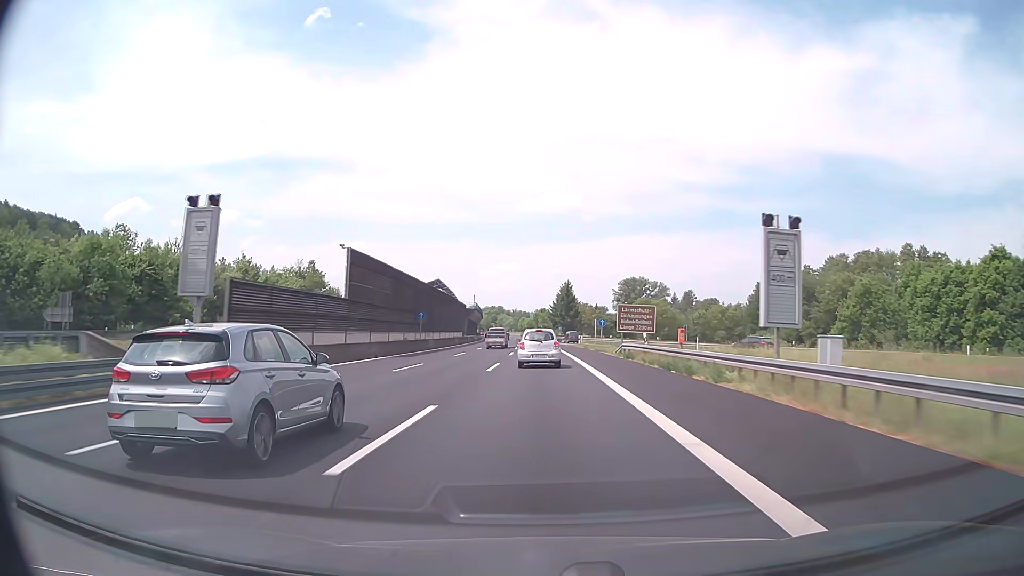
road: motorway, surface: asphalt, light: Day
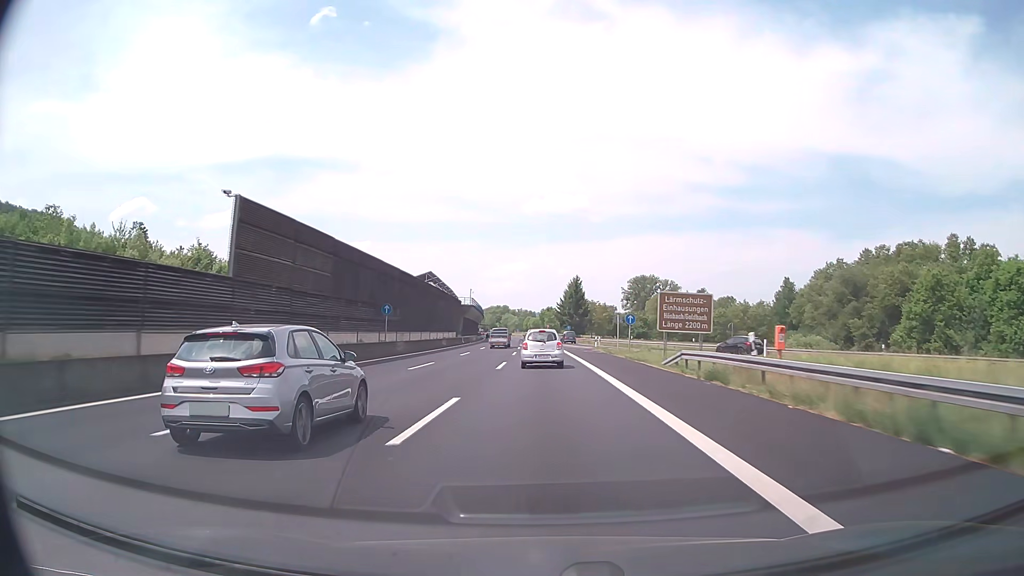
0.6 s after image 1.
(-0.1, +16.3) m; 0°
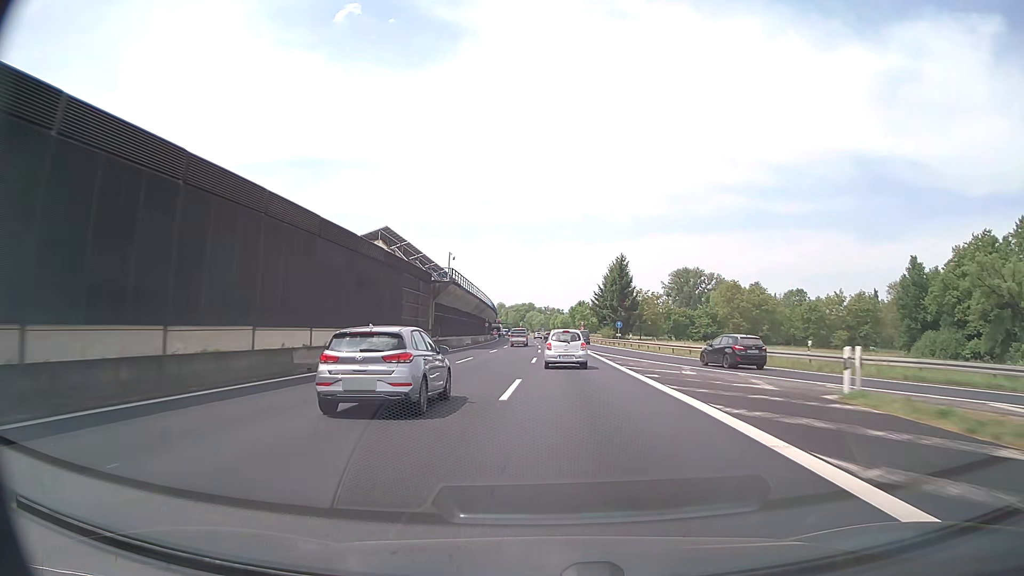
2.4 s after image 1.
(-0.8, +48.5) m; -2°
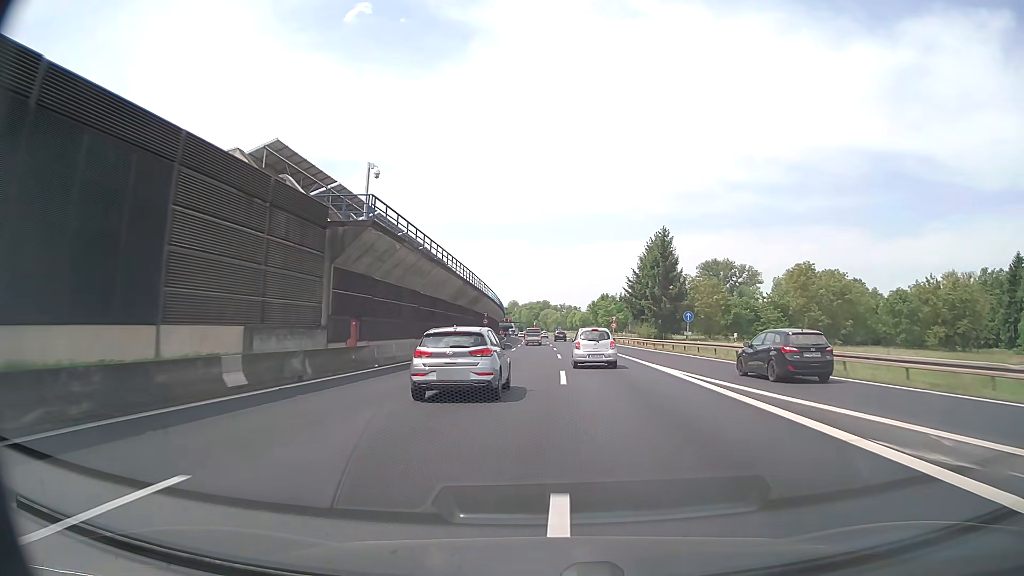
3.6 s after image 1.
(-0.4, +32.0) m; -1°
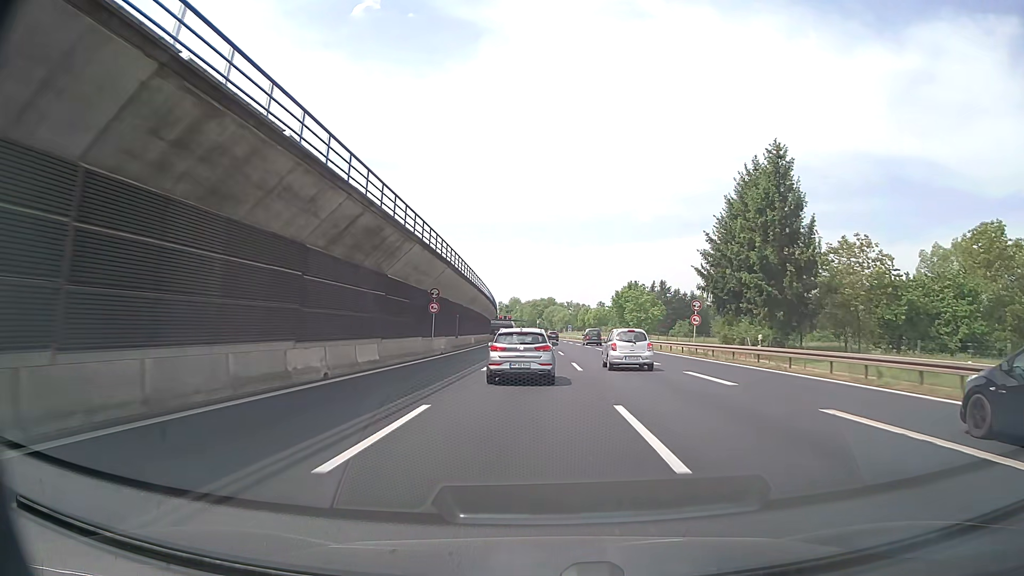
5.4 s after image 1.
(-0.4, +47.6) m; -1°
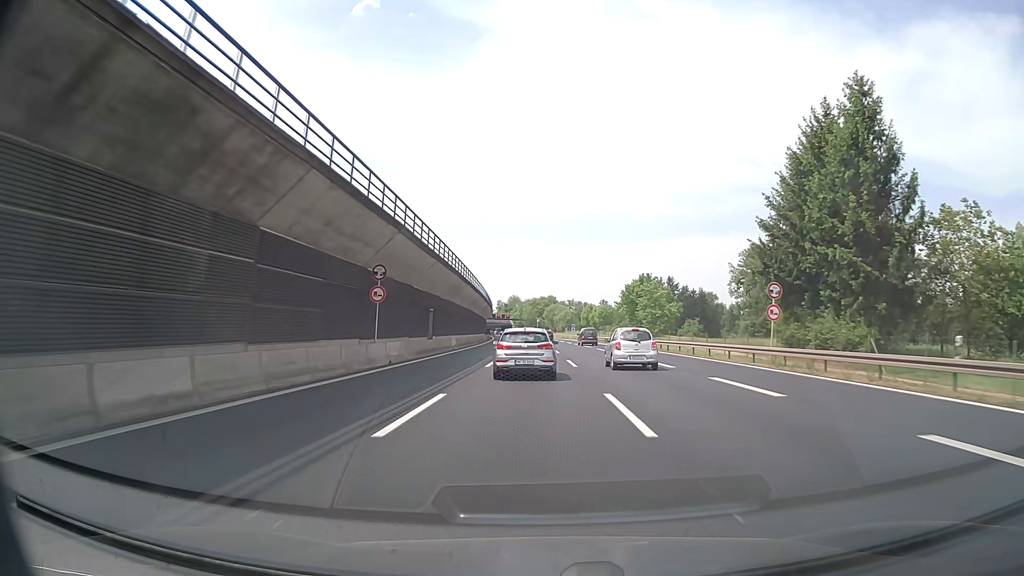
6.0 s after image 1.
(0.0, +15.7) m; 0°
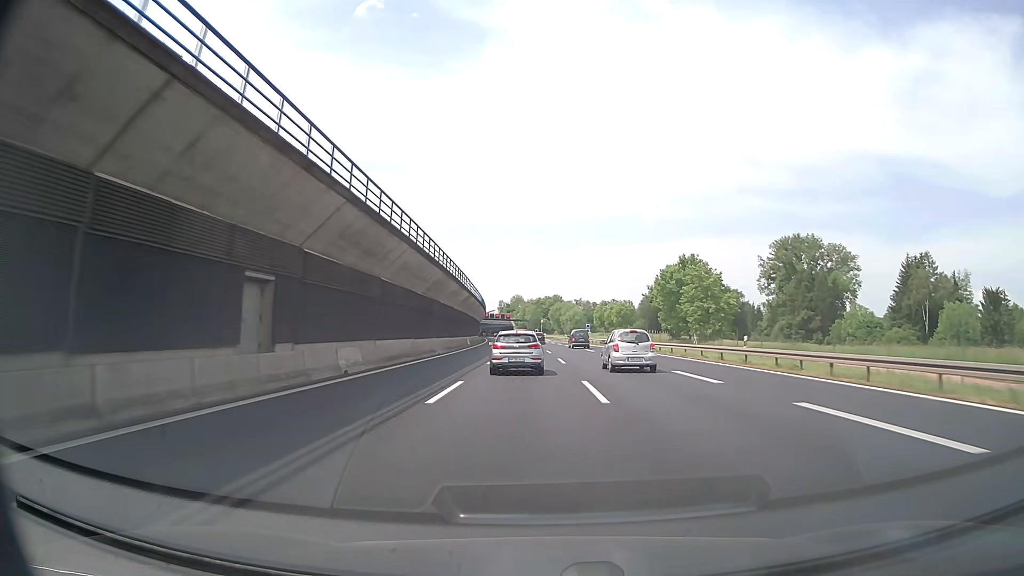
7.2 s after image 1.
(-0.1, +31.5) m; 0°
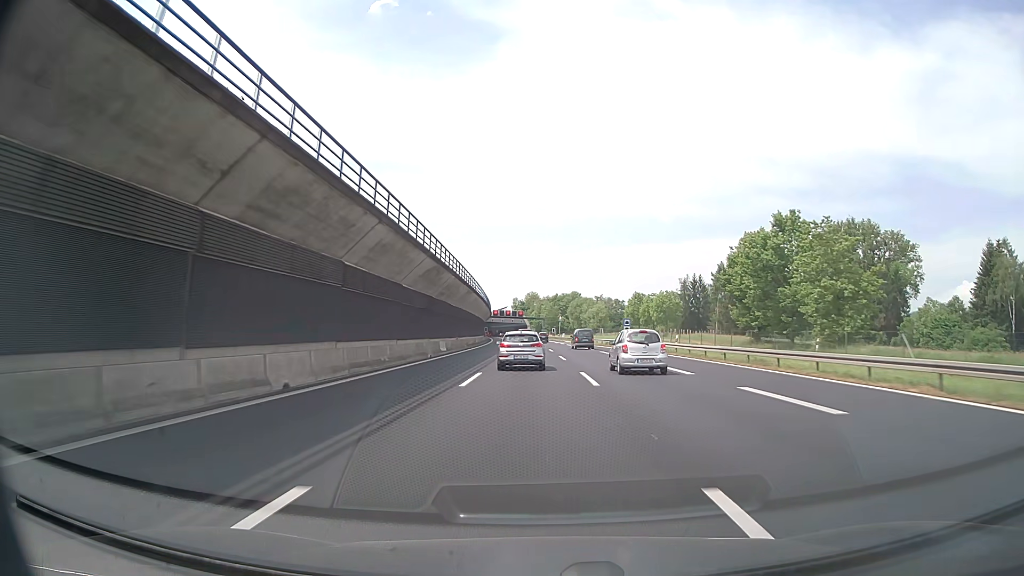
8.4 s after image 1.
(-0.4, +31.7) m; -1°
(0, +10) (0, +20) (0, +30) (0, +40) (-1, +50) (-1, +60) (-1, +70) (-2, +80) (-2, +90) (-3, +100) m
